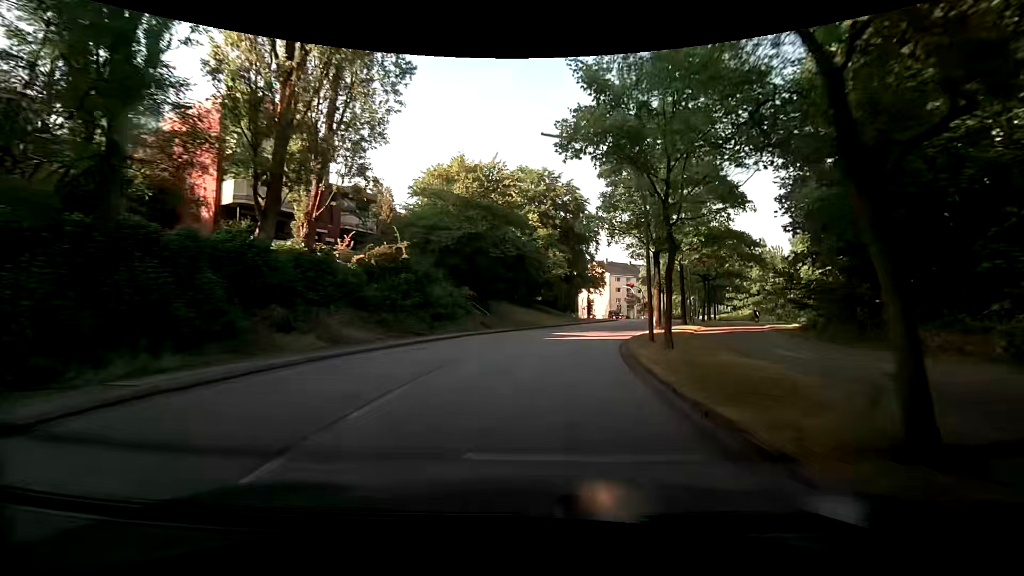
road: tertiary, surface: asphalt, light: Day
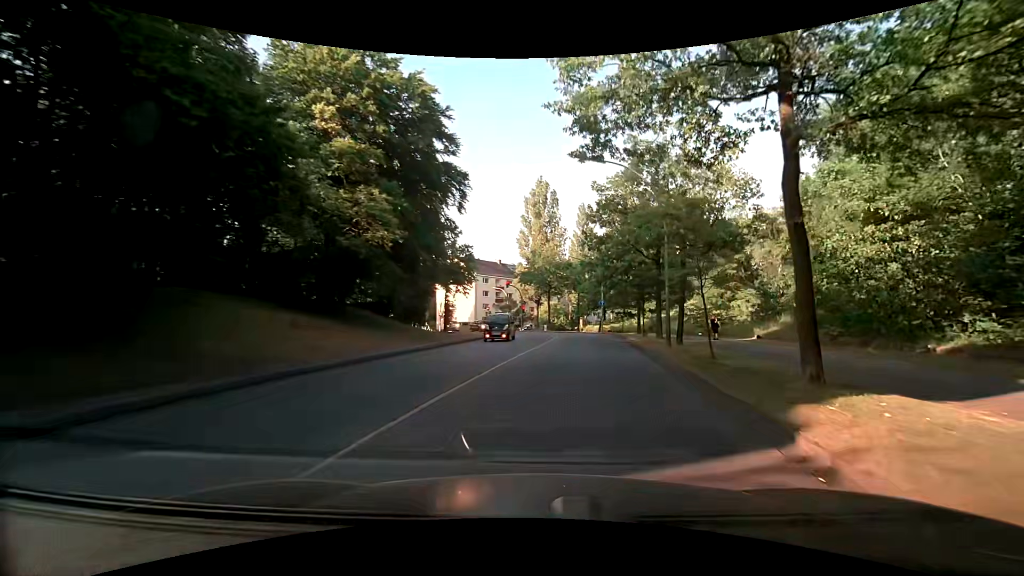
(+2.5, +27.6) m; +14°
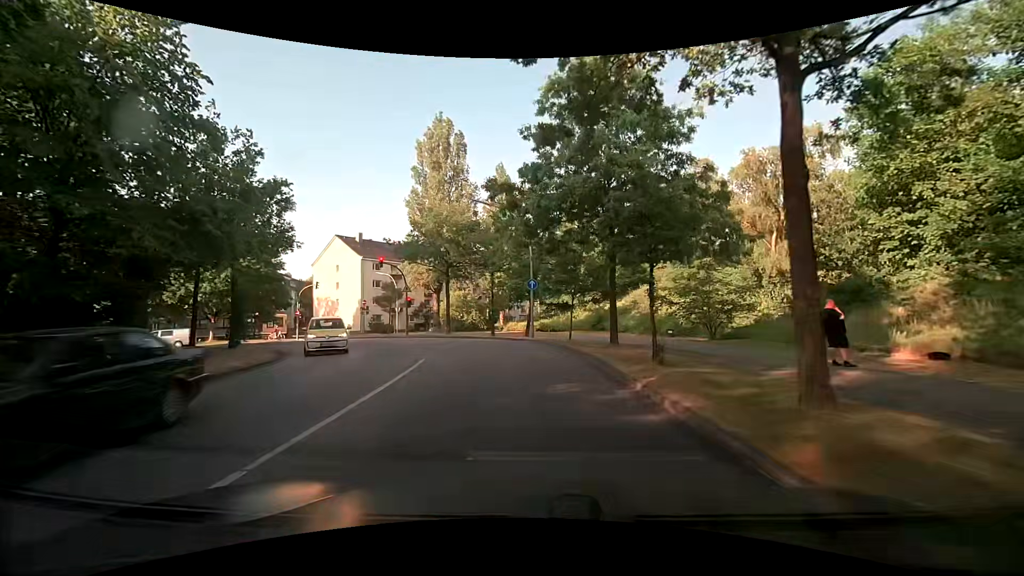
(+2.7, +23.3) m; +9°
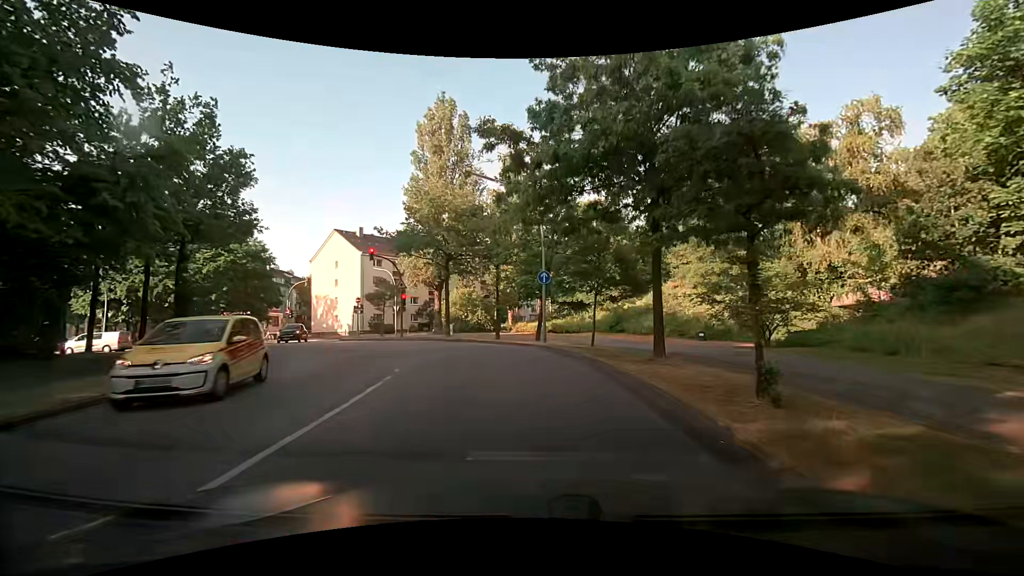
(0.0, +5.2) m; -1°
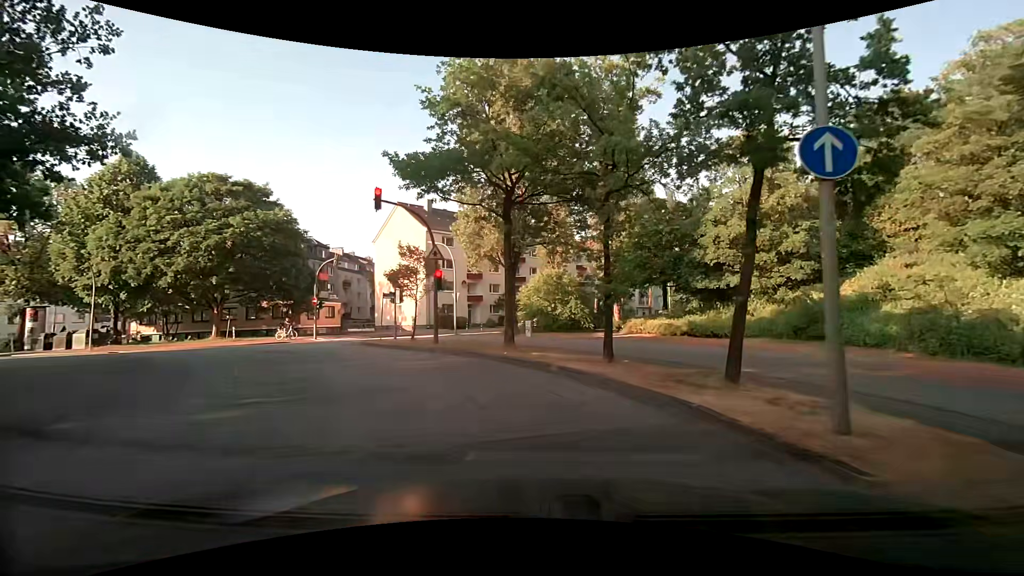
(-1.2, +16.6) m; -12°
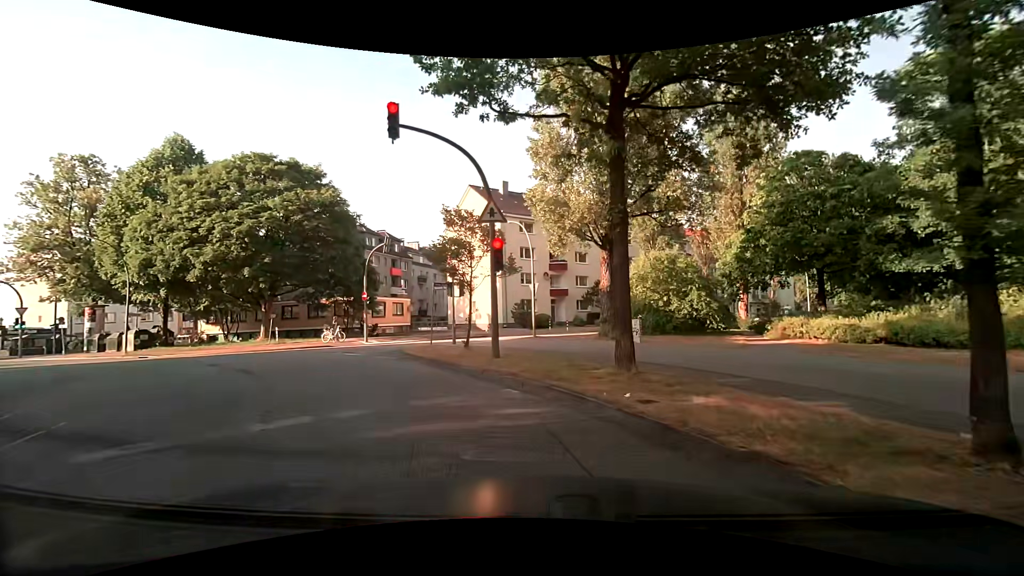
(-0.5, +8.6) m; -8°
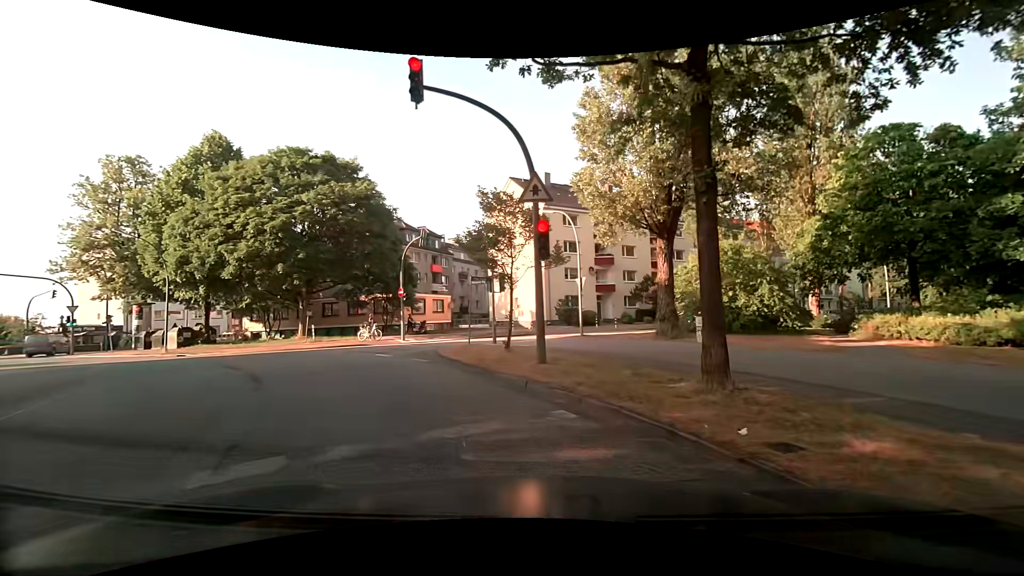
(-0.1, +2.1) m; -5°
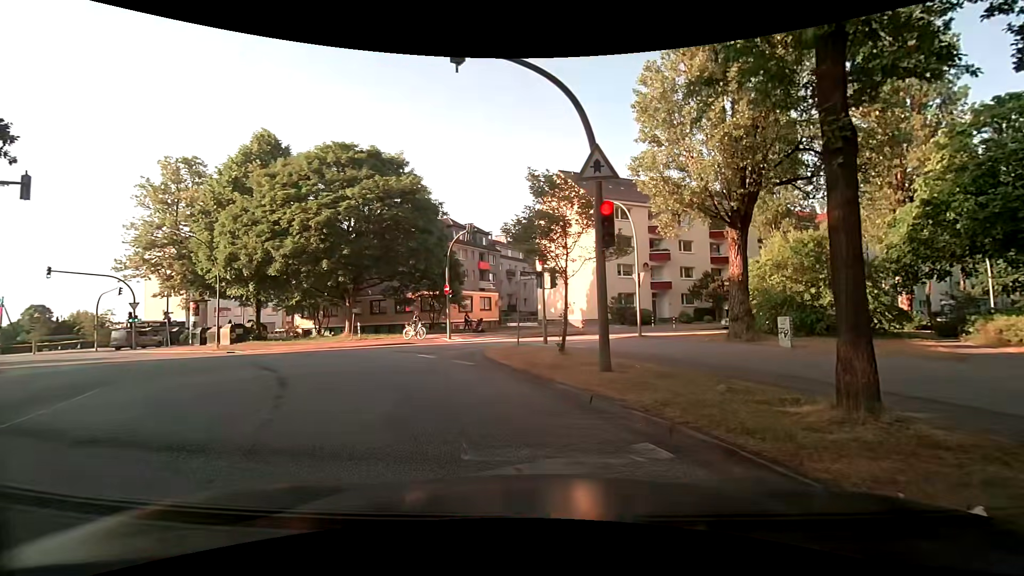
(-0.1, +1.6) m; -7°
